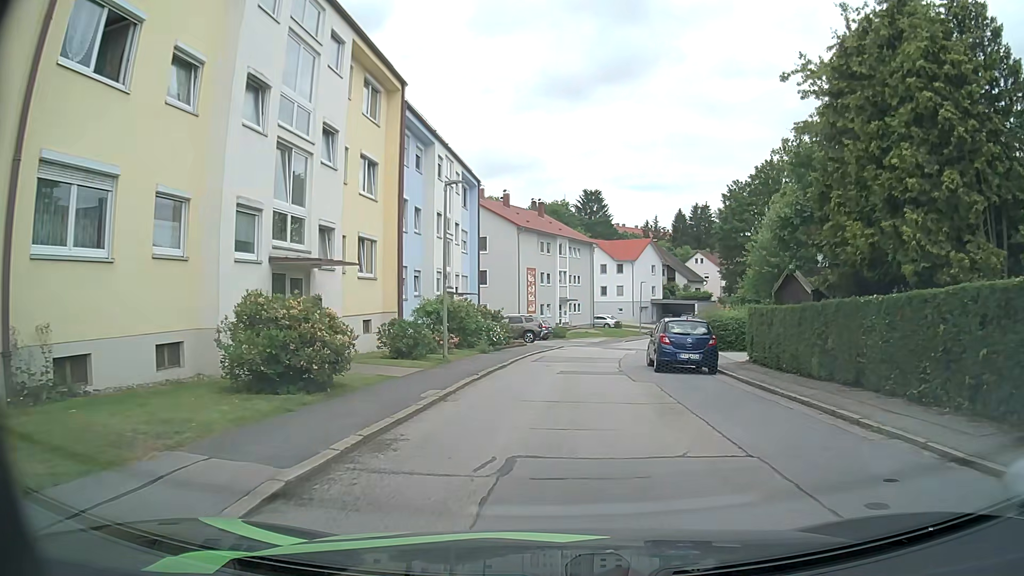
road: residential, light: Day
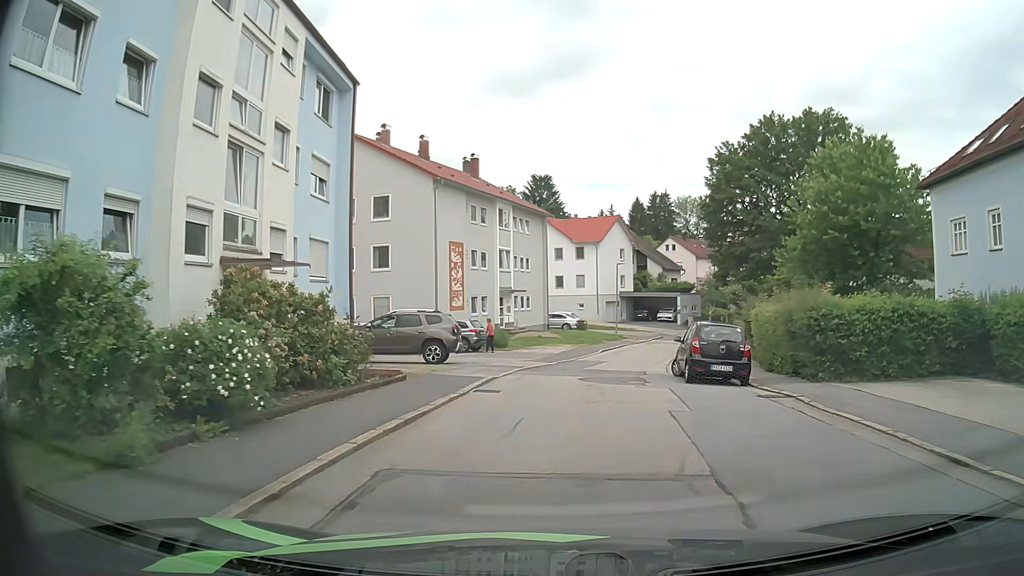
(+0.5, +19.3) m; +4°
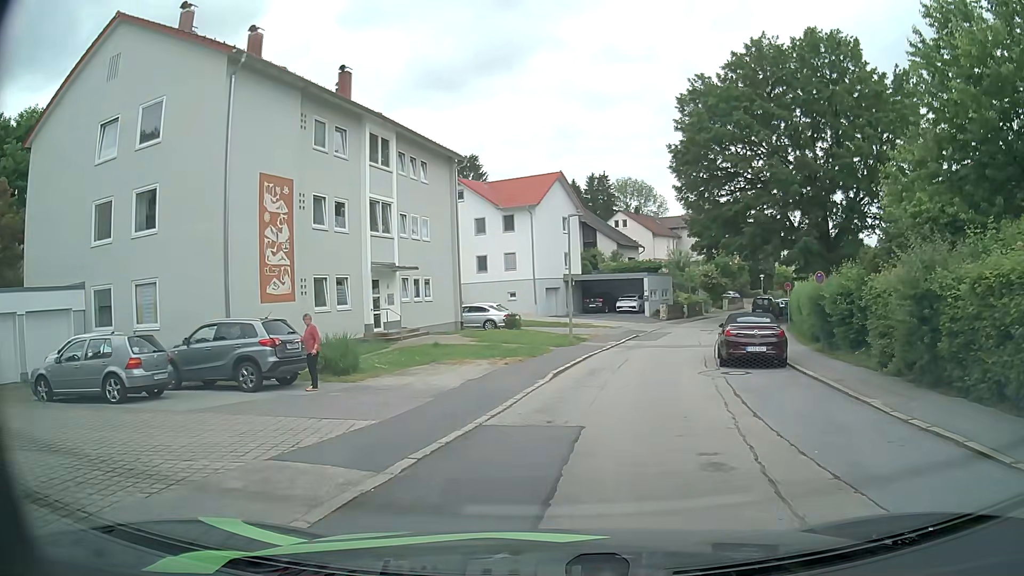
(+0.9, +18.2) m; +7°
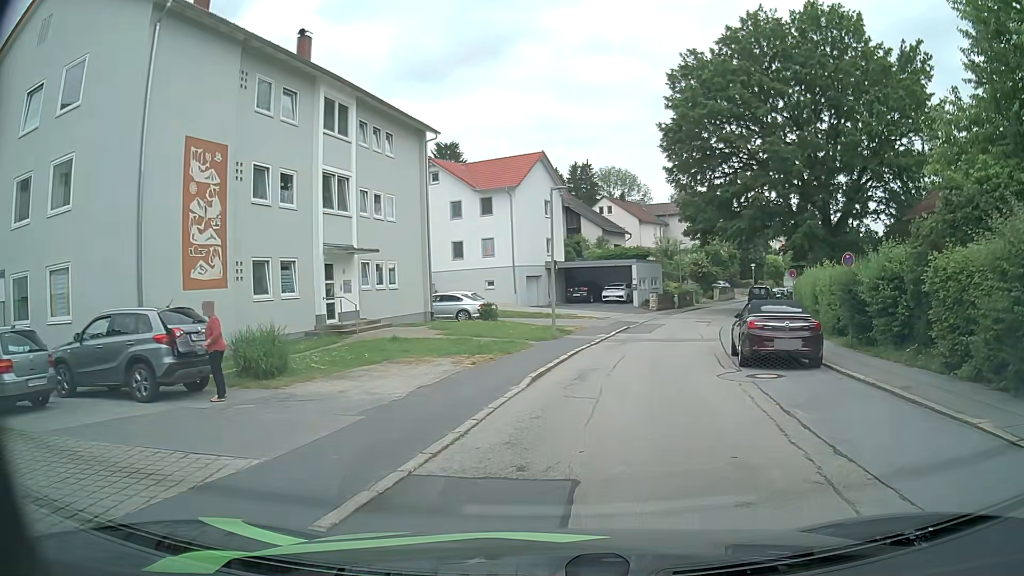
(-0.1, +3.6) m; 0°
(0, +10) (+2, +20) (+5, +30) (+8, +39) (+11, +48) (+15, +58) (+20, +66) (+25, +75) (+30, +84) (+35, +92) m
